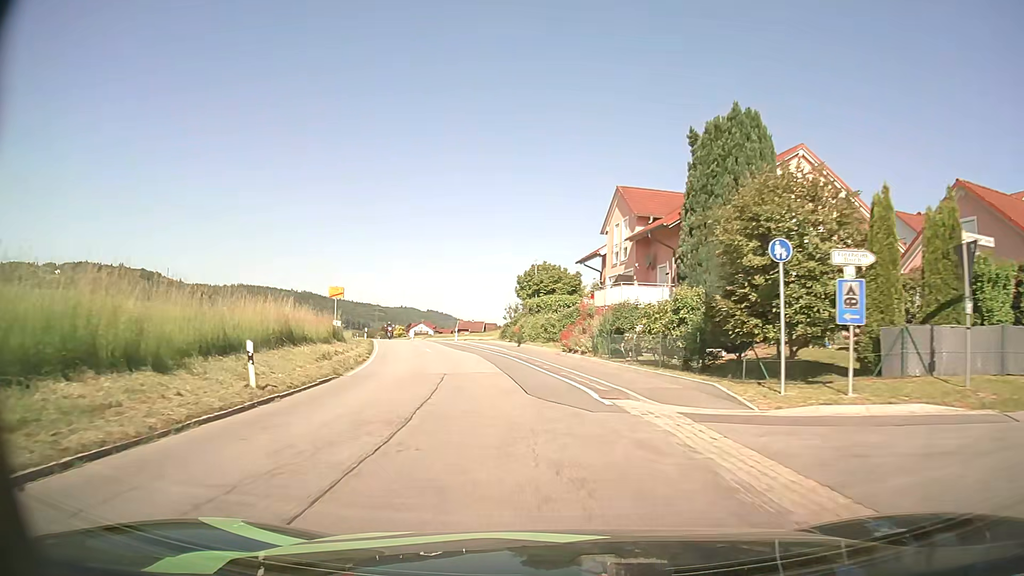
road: secondary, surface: asphalt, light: Day
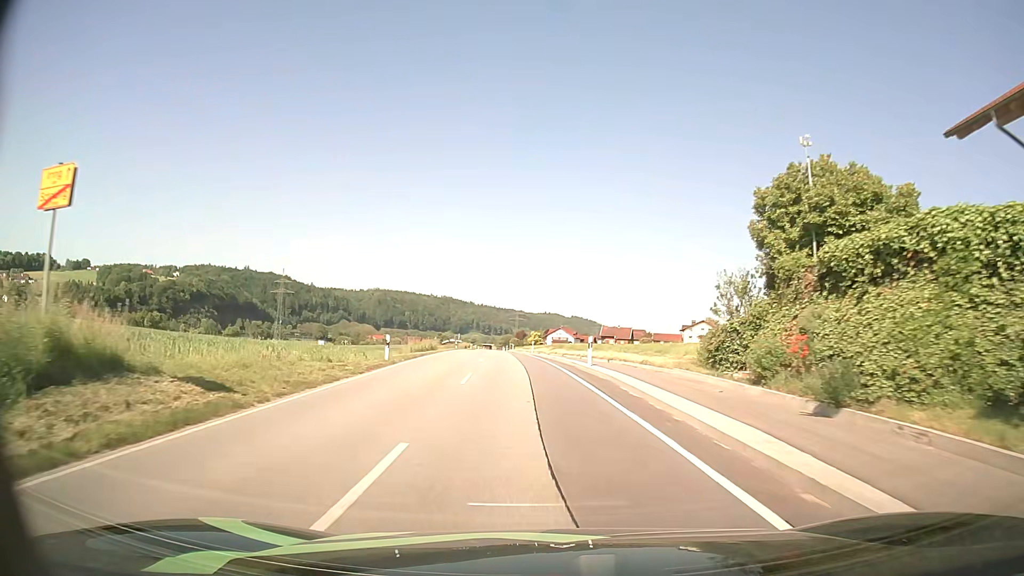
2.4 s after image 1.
(-3.4, +31.4) m; -12°
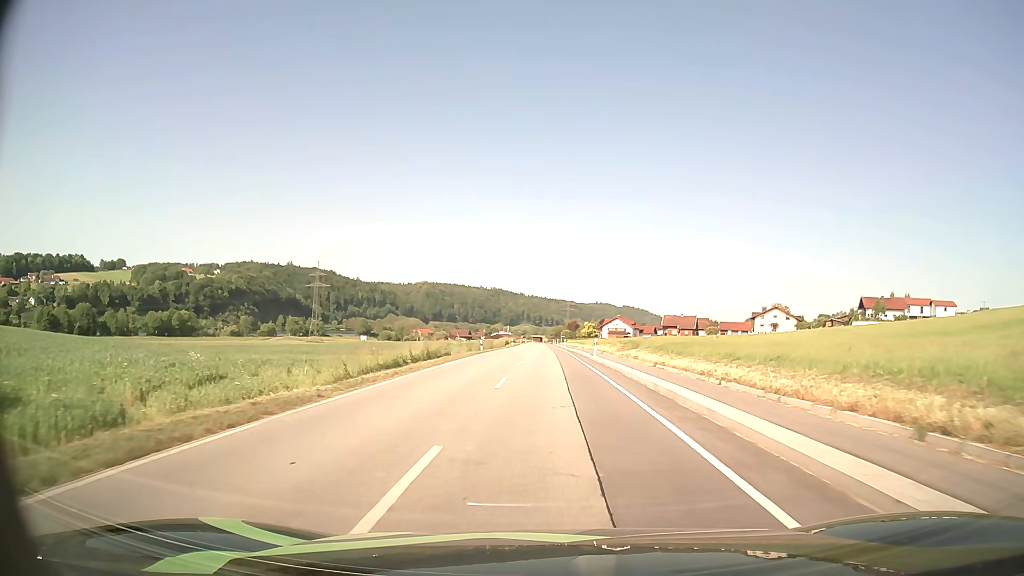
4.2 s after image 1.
(-1.3, +24.2) m; -5°
